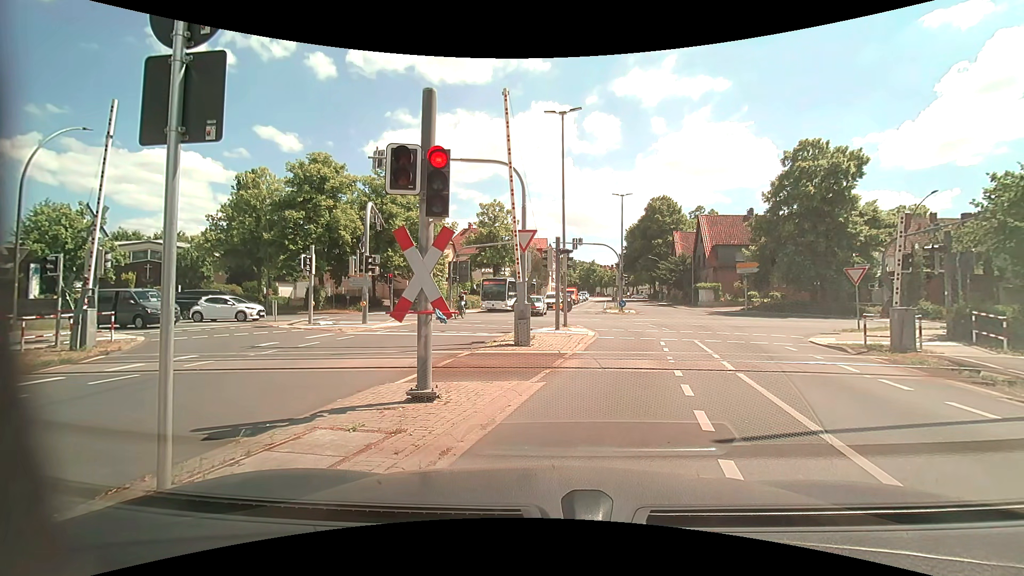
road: tertiary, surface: asphalt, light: Day
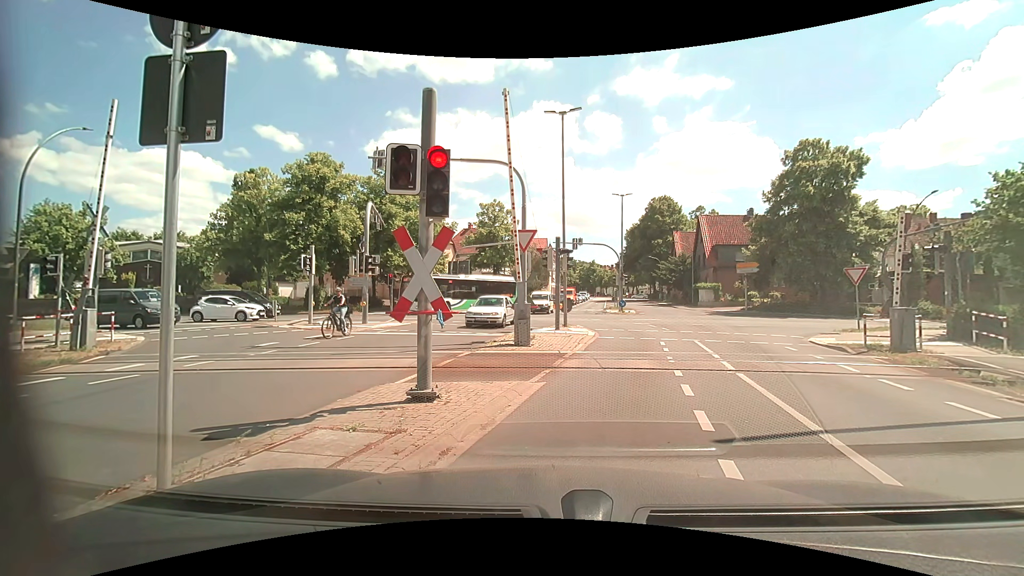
(0.0, 0.0) m; 0°
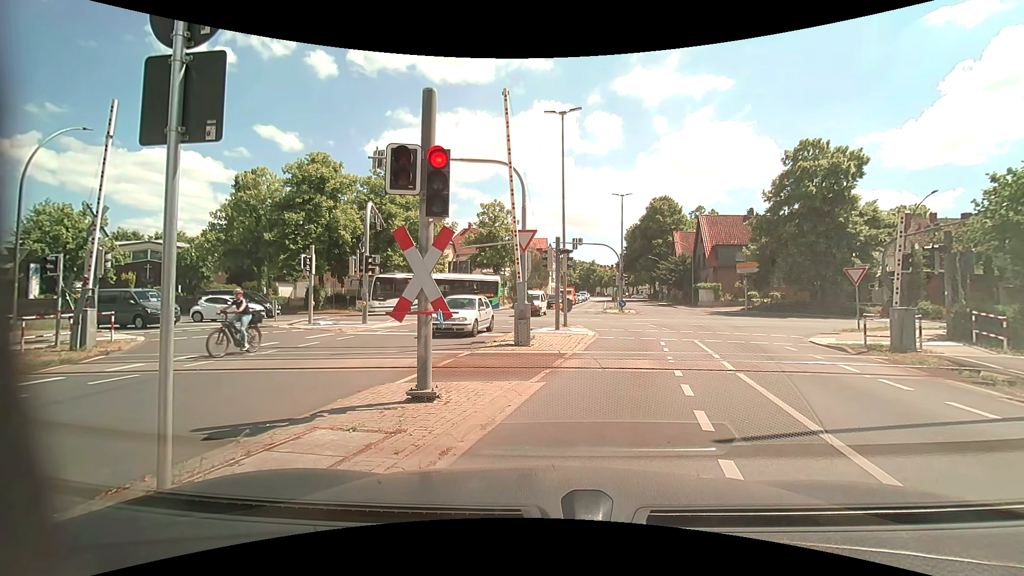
(0.0, 0.0) m; 0°
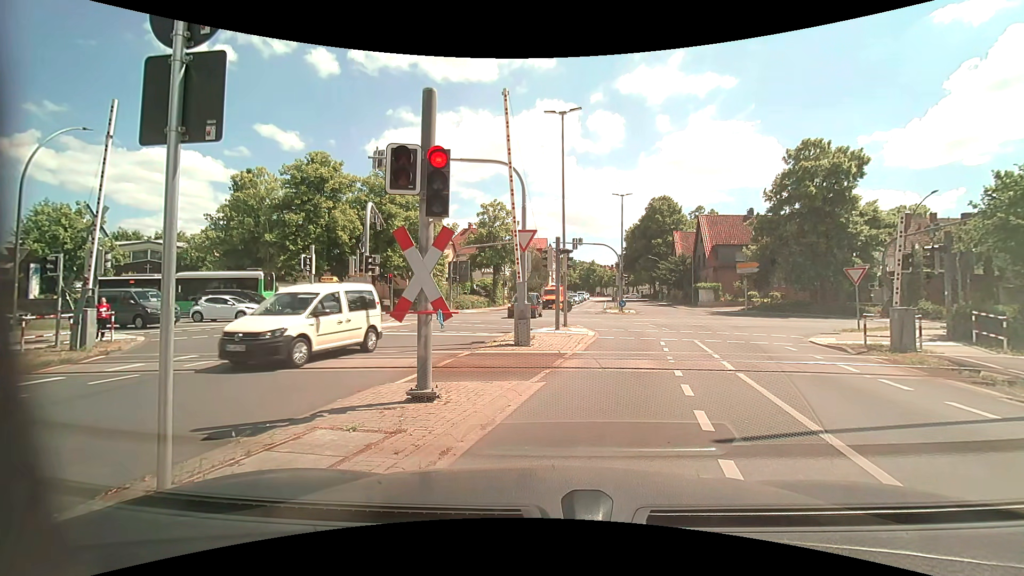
(0.0, 0.0) m; 0°
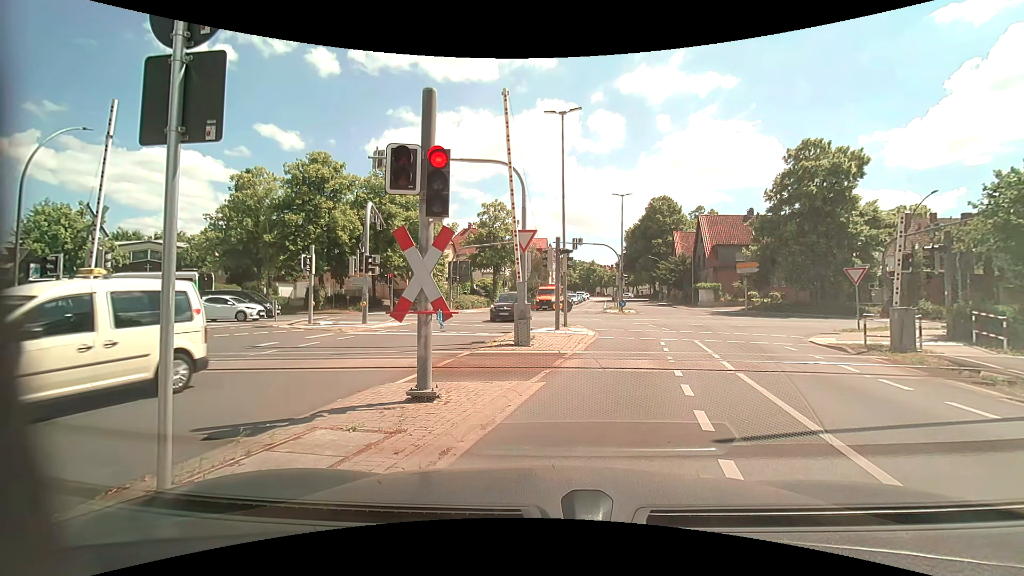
(0.0, 0.0) m; 0°
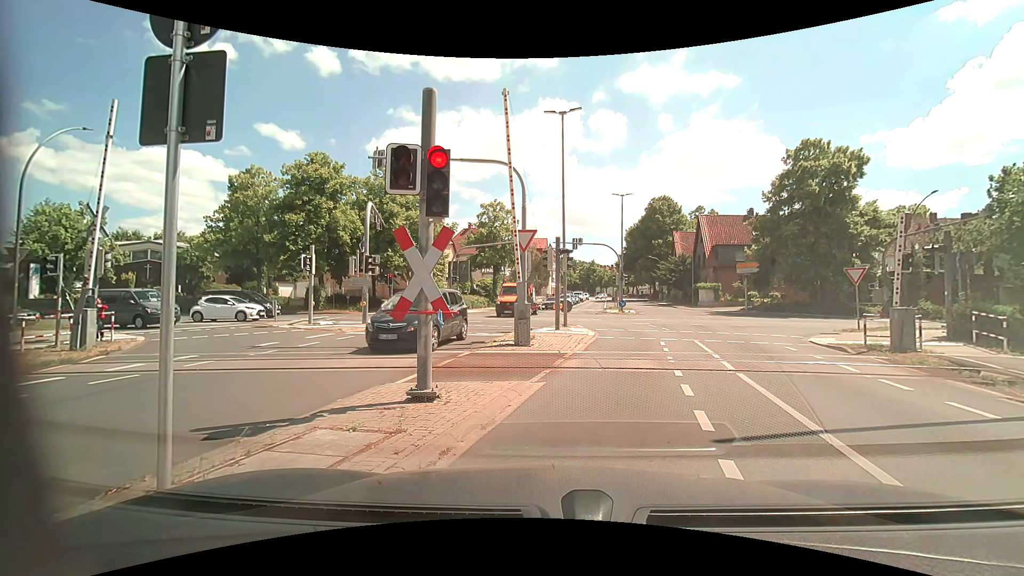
(0.0, 0.0) m; 0°
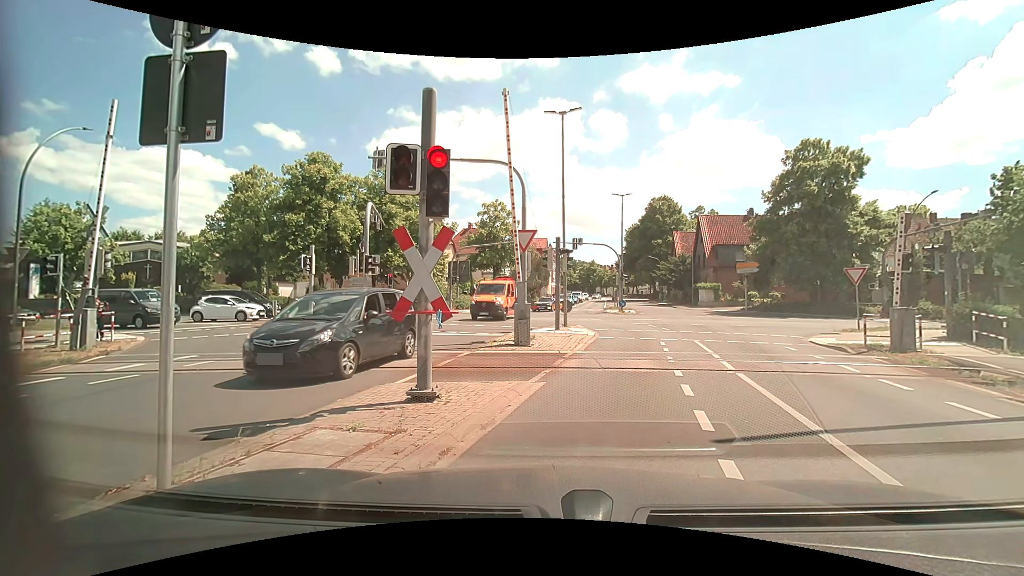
(0.0, 0.0) m; 0°
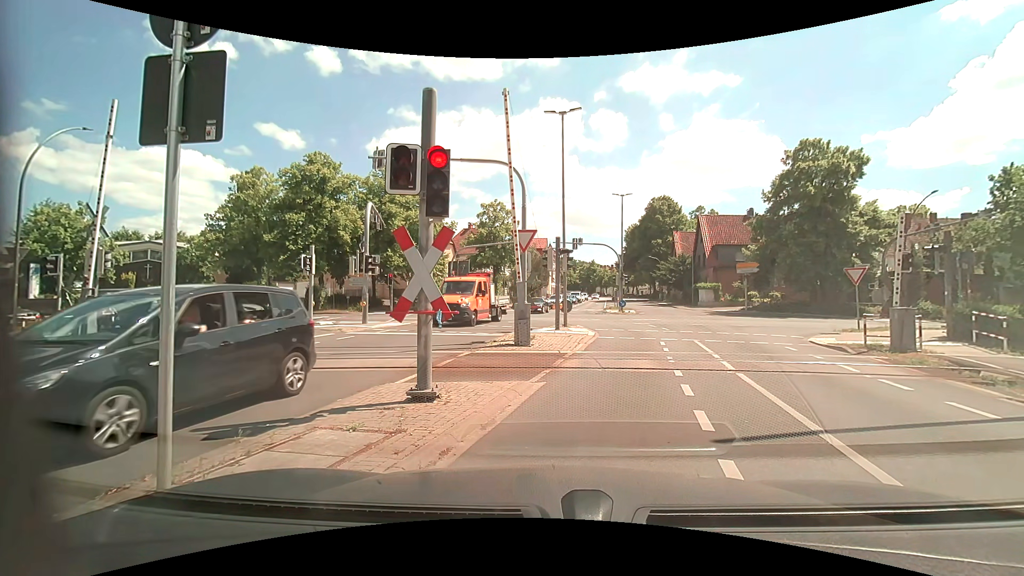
(0.0, 0.0) m; 0°
(+2, +10) (+5, +19) (+5, +29) (-1, +37) (-11, +39) (-21, +39) (-31, +39) (-41, +39) (-51, +38) (-61, +37) m
